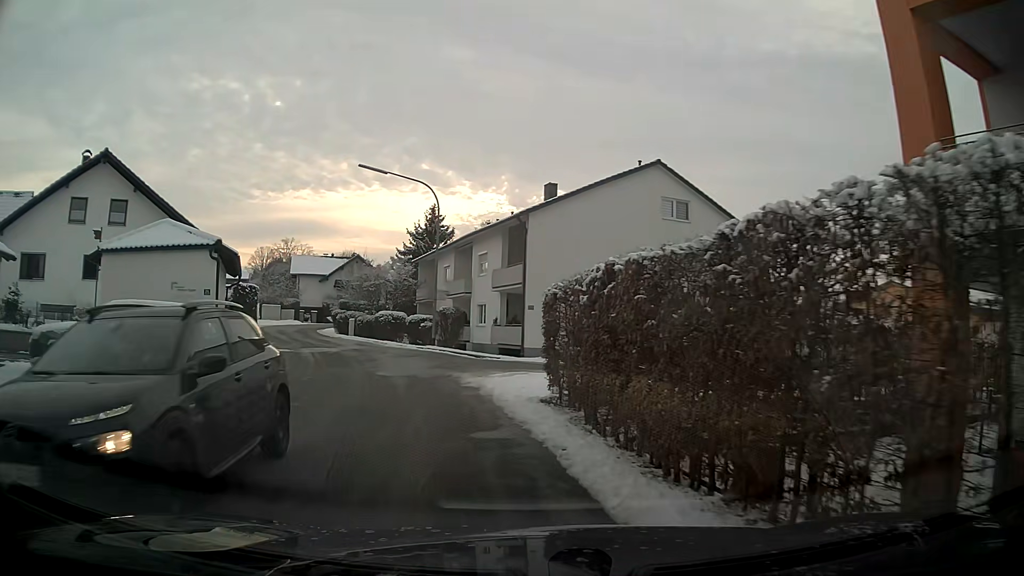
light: Day
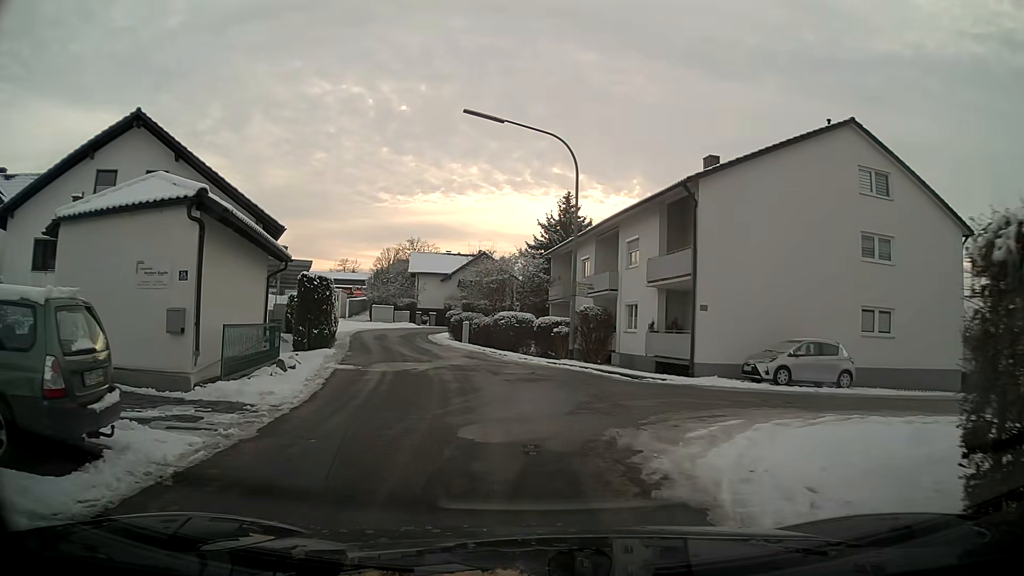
(-0.8, +8.1) m; -10°
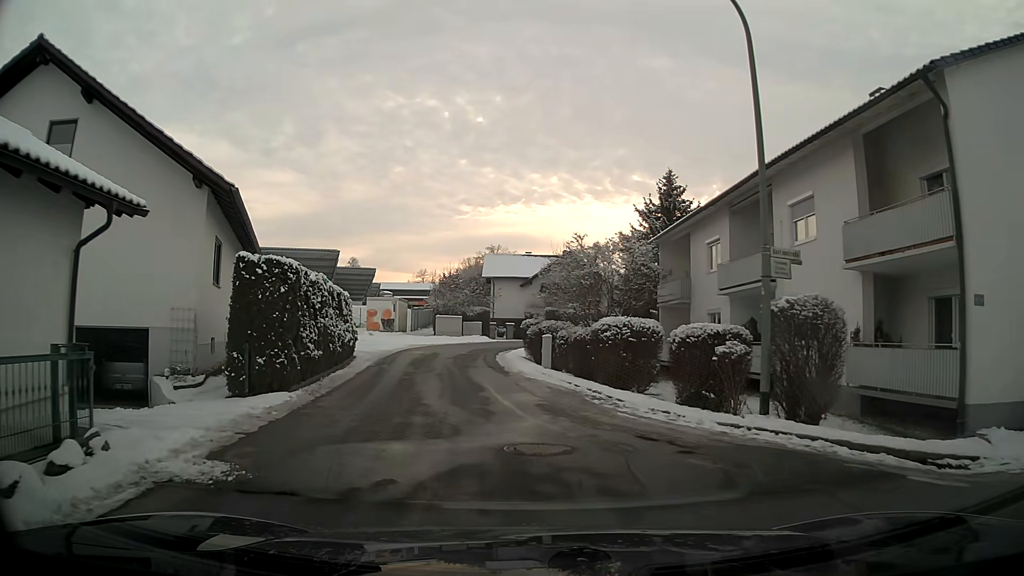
(-0.7, +11.3) m; -7°
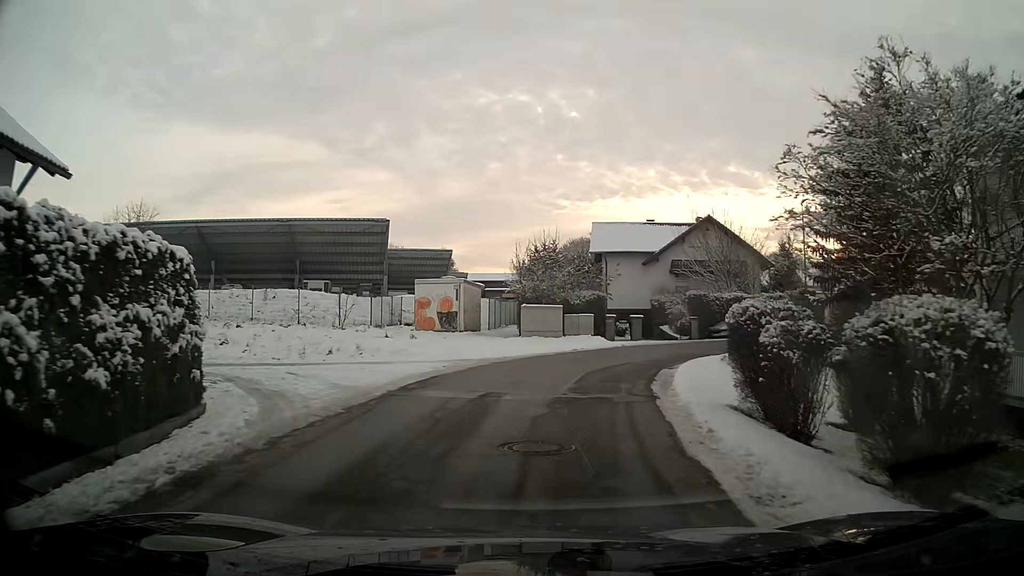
(-1.7, +19.7) m; -8°
